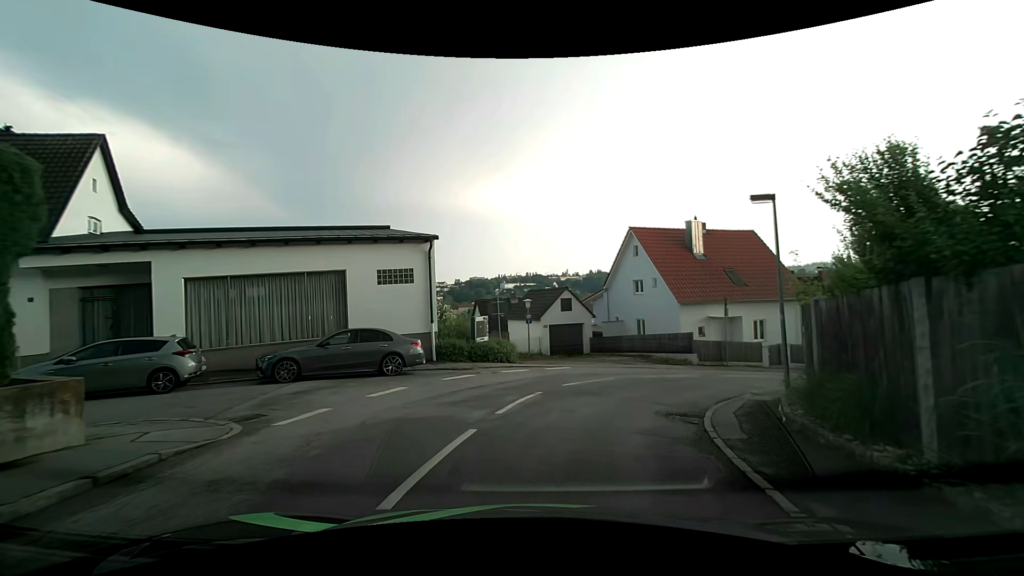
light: Day
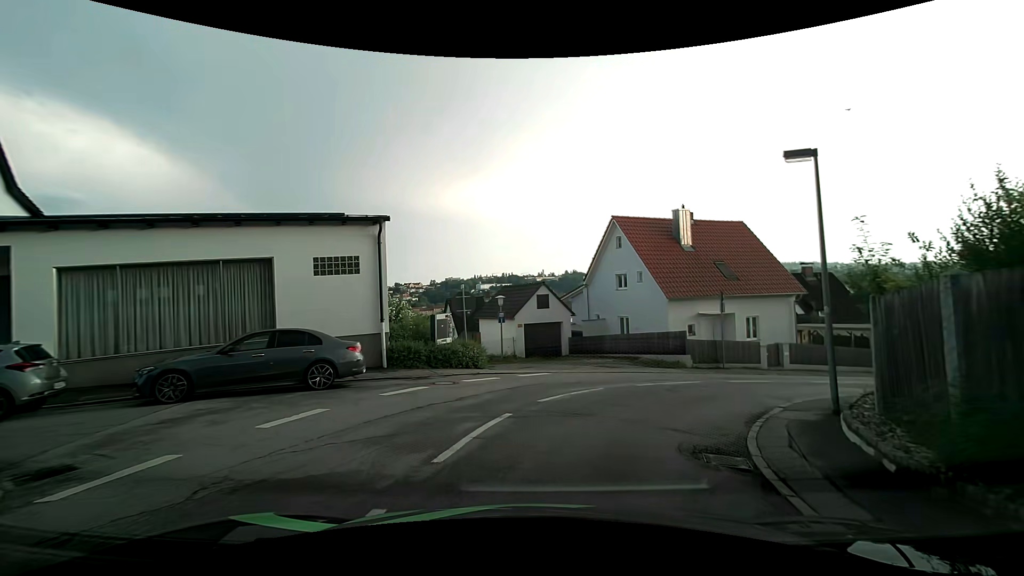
(+0.1, +3.2) m; +3°
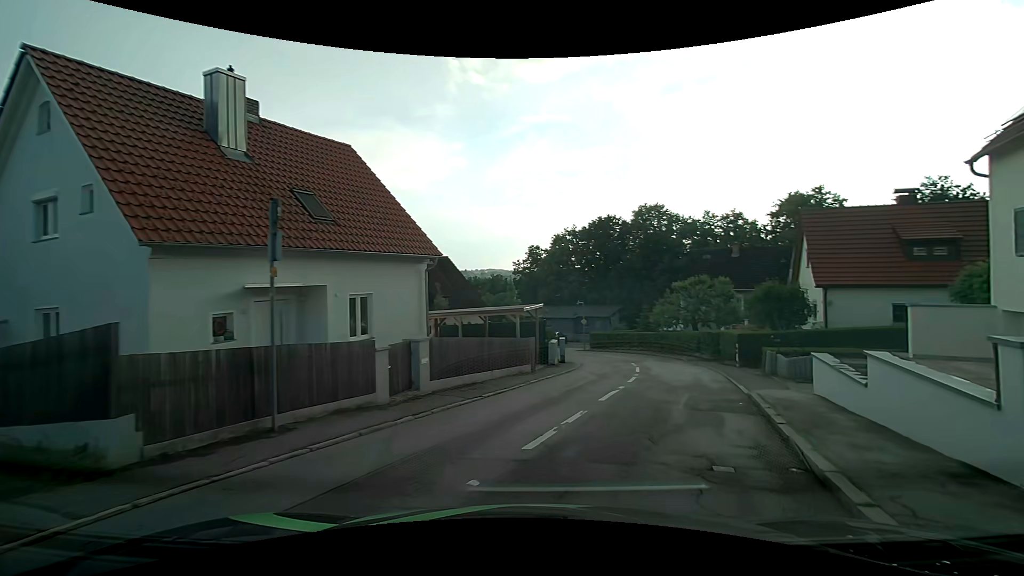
(+4.9, +14.9) m; +41°
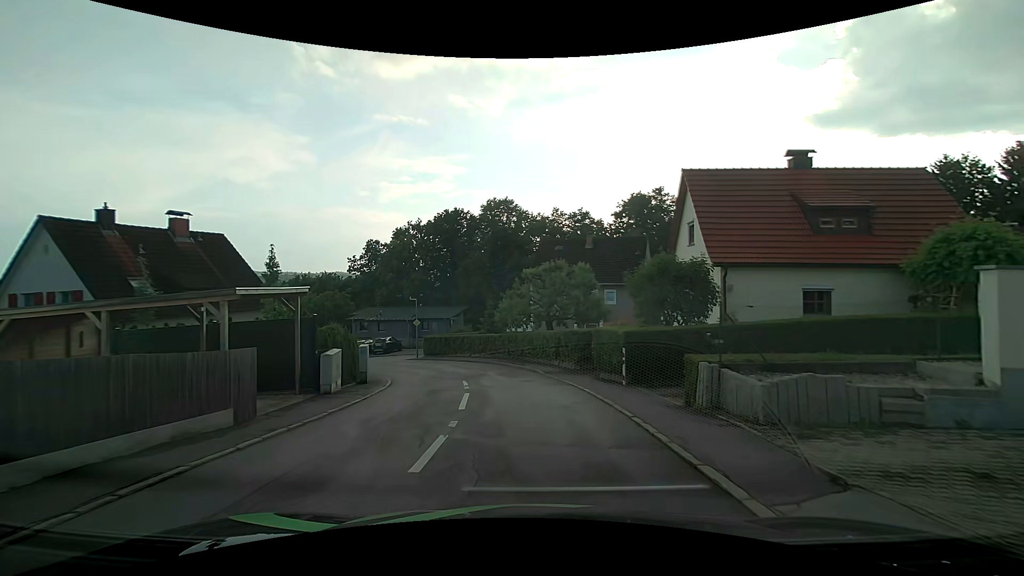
(+2.1, +9.6) m; +18°
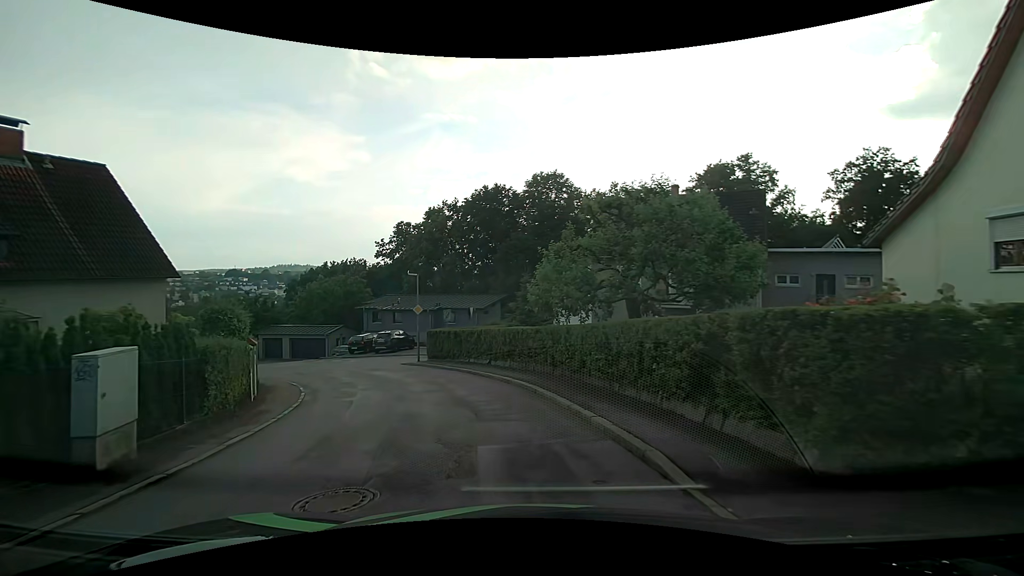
(-0.1, +13.8) m; -4°
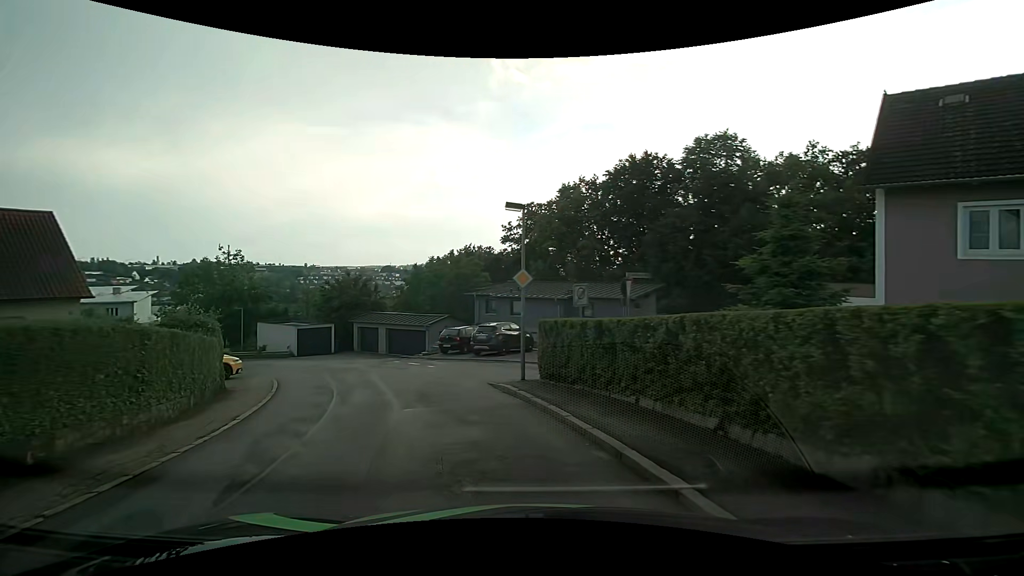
(-1.7, +13.6) m; -15°
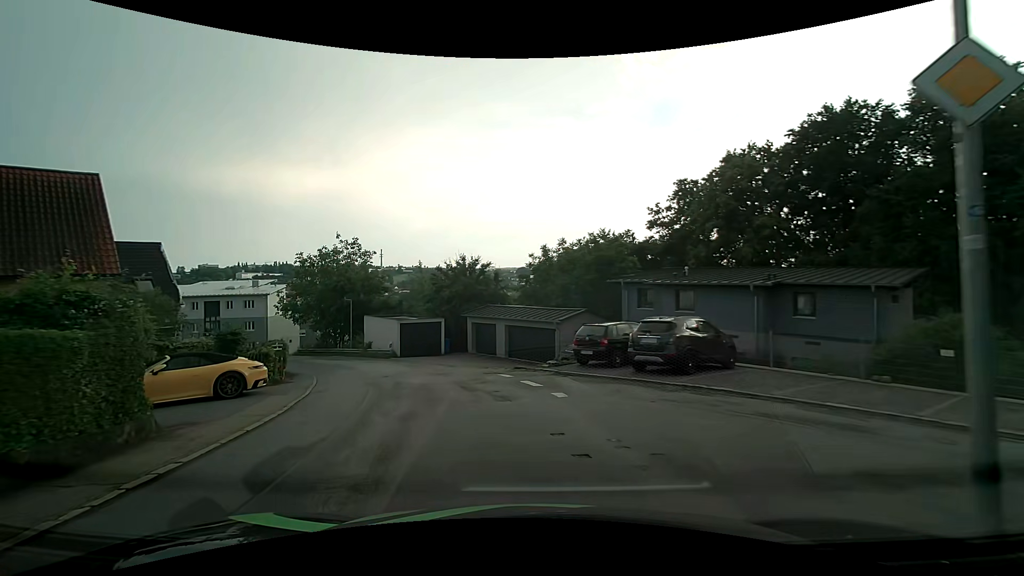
(-1.5, +10.3) m; -16°
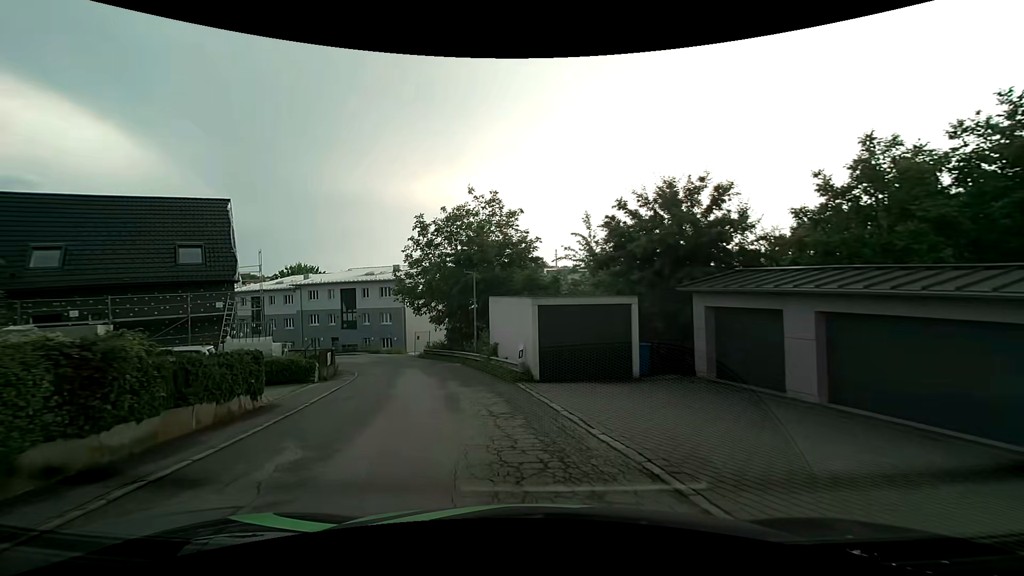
(-3.2, +18.6) m; -19°
(-1, +10) (-3, +20) (-7, +29) (-11, +38) (-17, +46) (-26, +51) (-36, +53) (-46, +54) (-56, +54) (-66, +54) m
